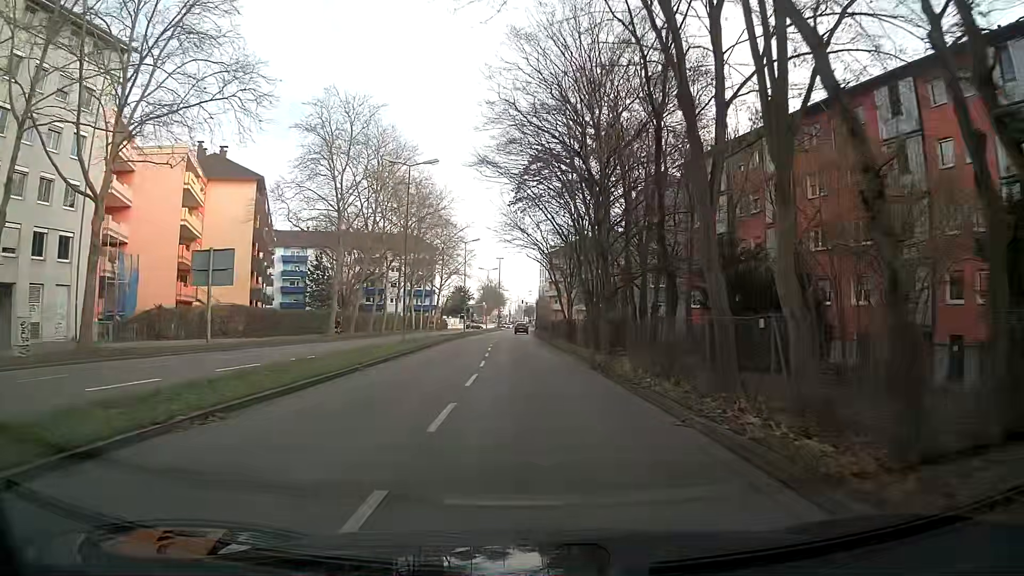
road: secondary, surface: asphalt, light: Day
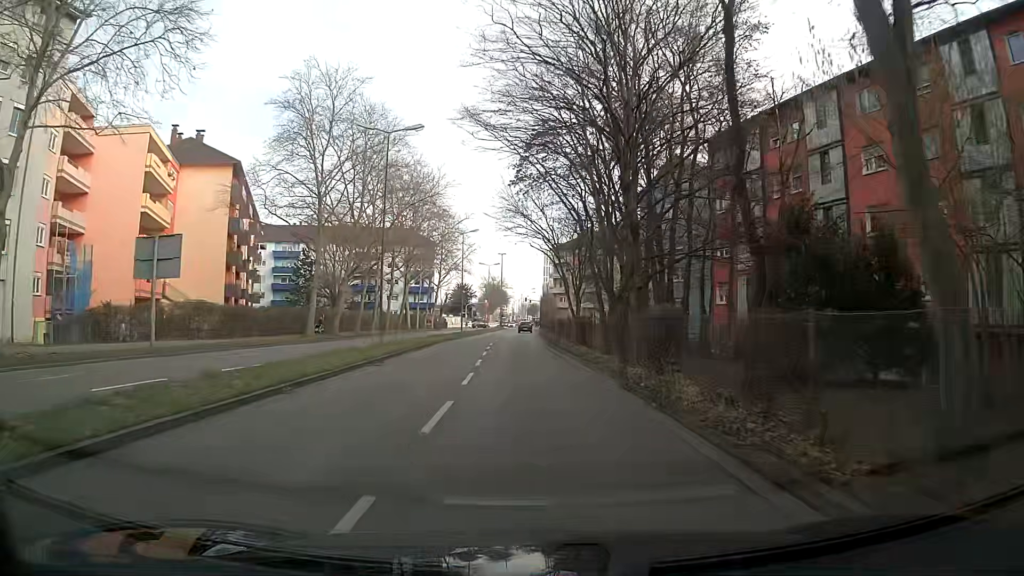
(0.0, +6.2) m; +1°
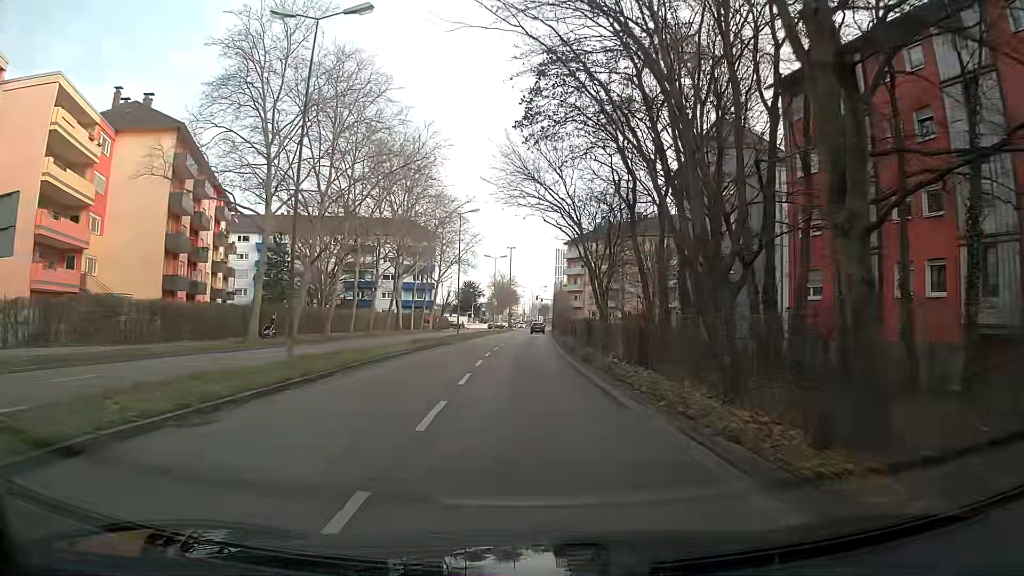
(0.0, +11.9) m; -1°
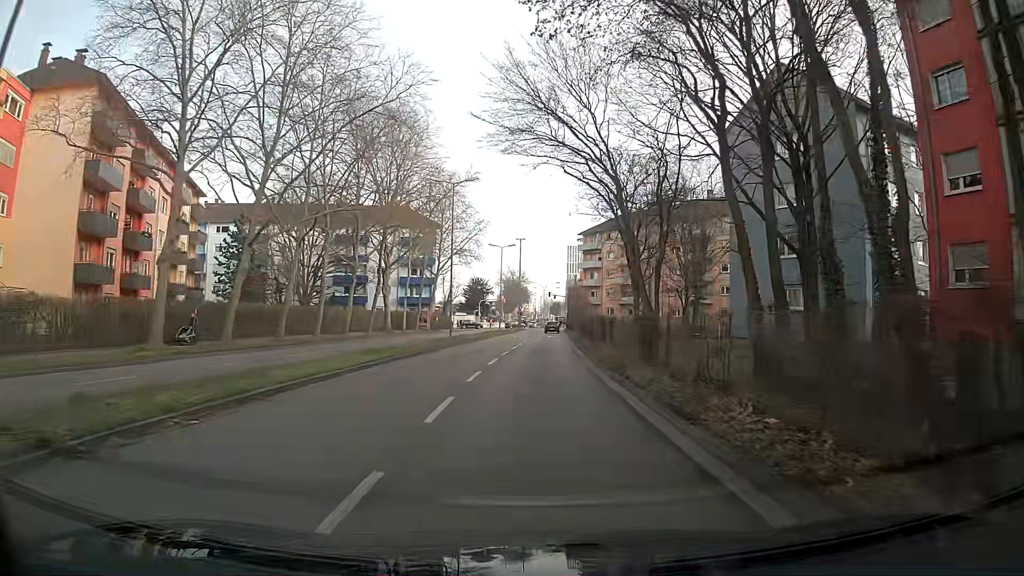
(-0.2, +11.3) m; -1°
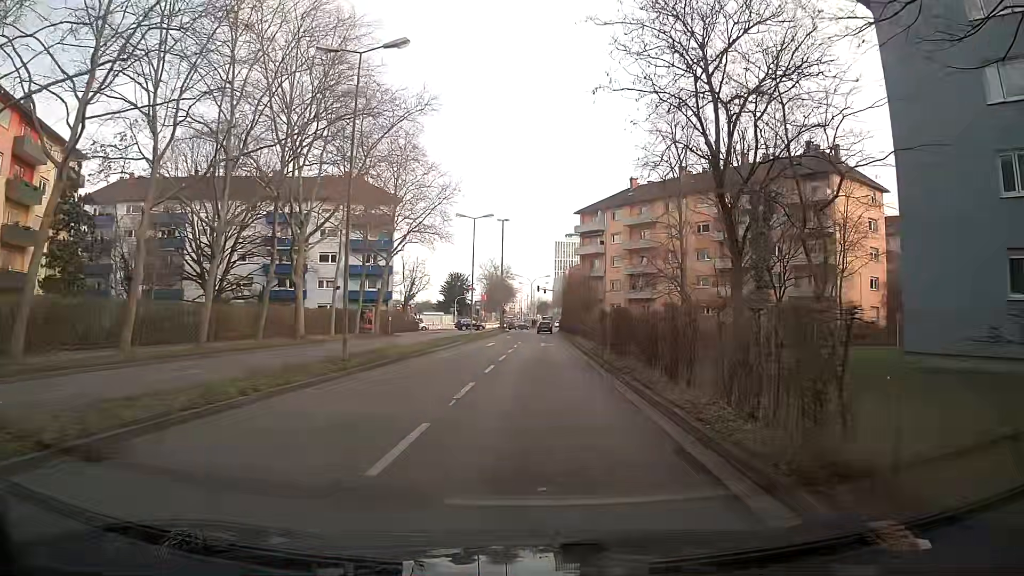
(+0.3, +20.8) m; +1°
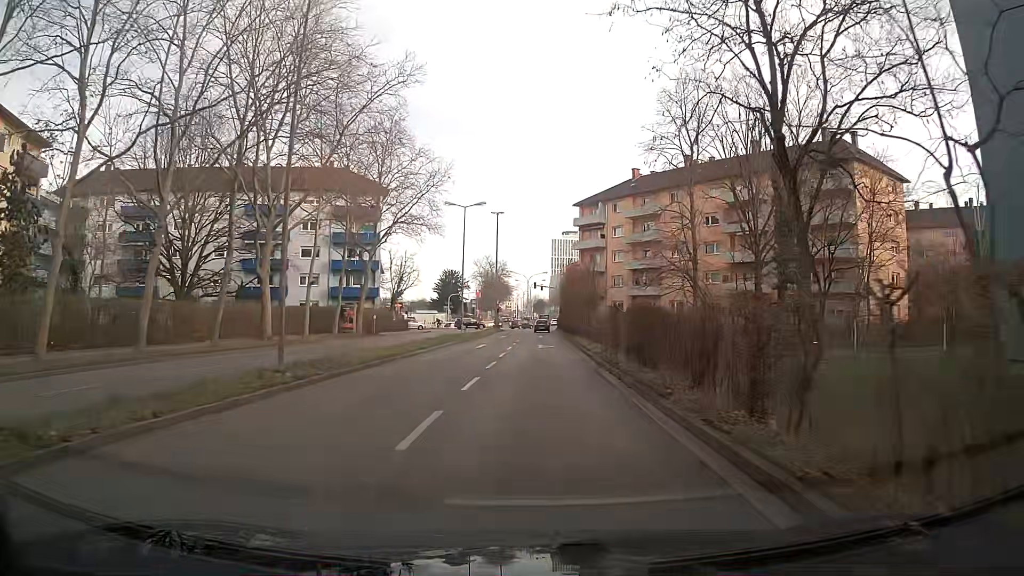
(0.0, +4.9) m; 0°
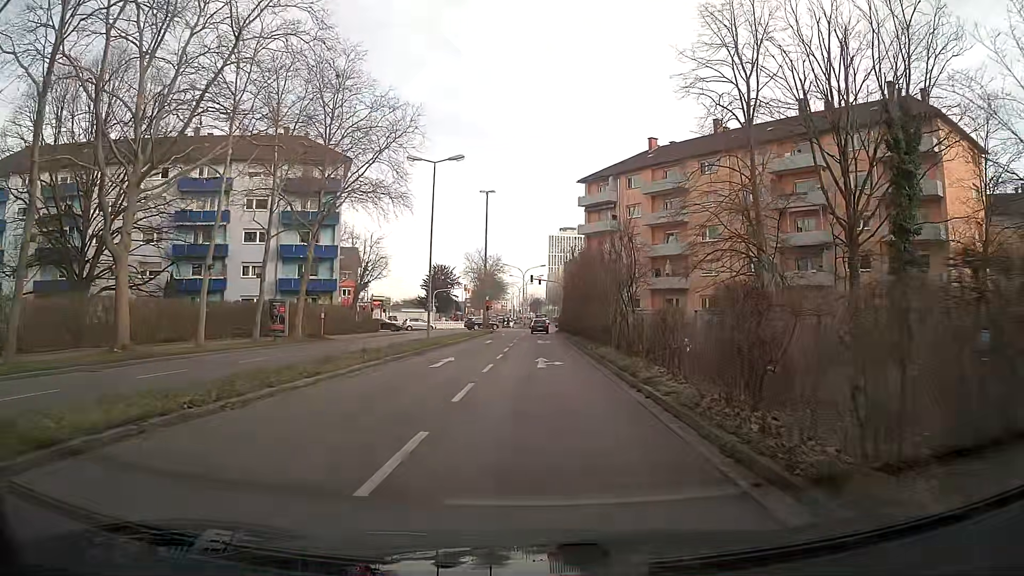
(+0.1, +13.7) m; 0°
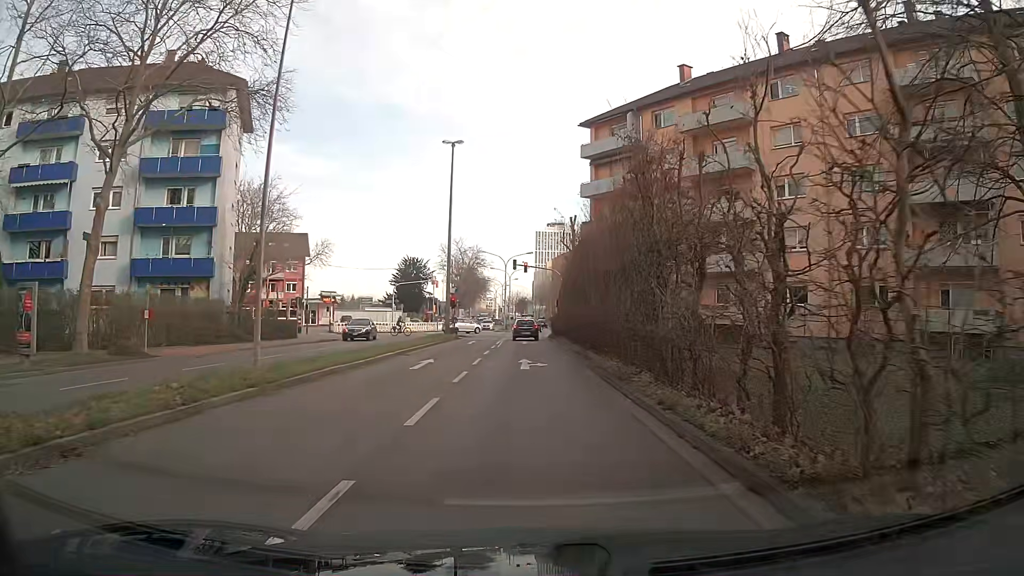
(+0.4, +20.3) m; +2°
